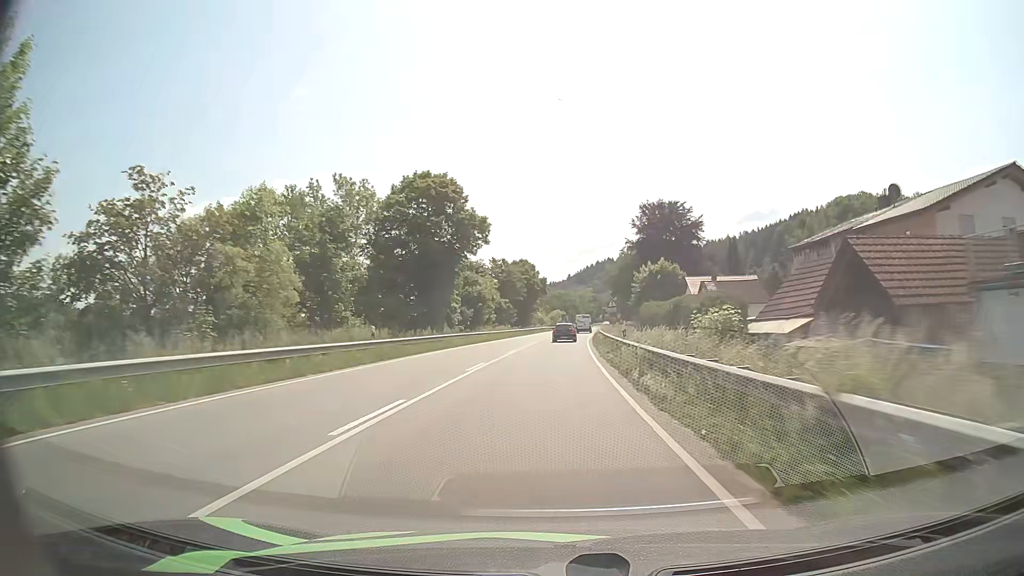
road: primary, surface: asphalt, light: Day
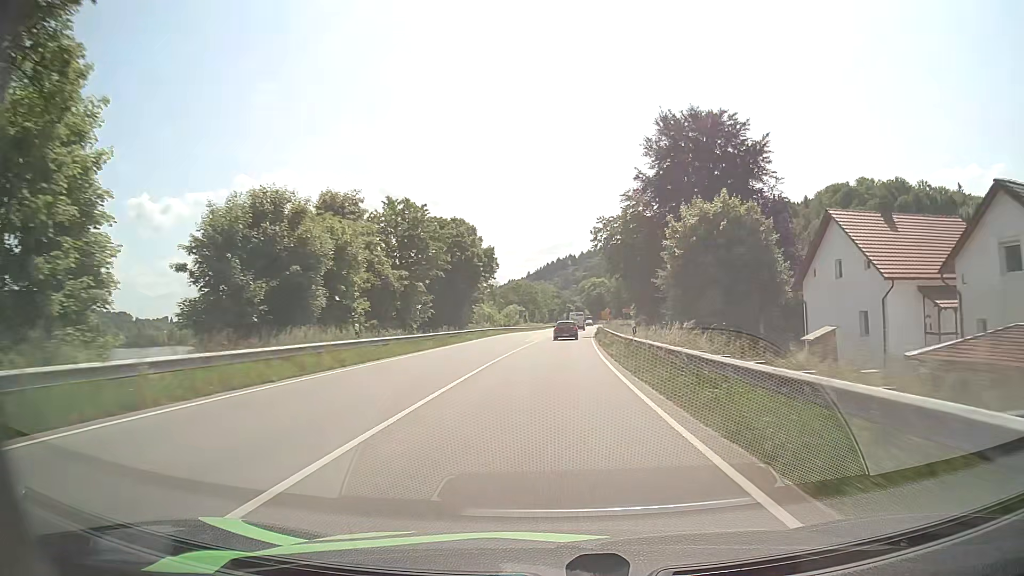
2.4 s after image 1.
(+1.0, +50.0) m; +3°
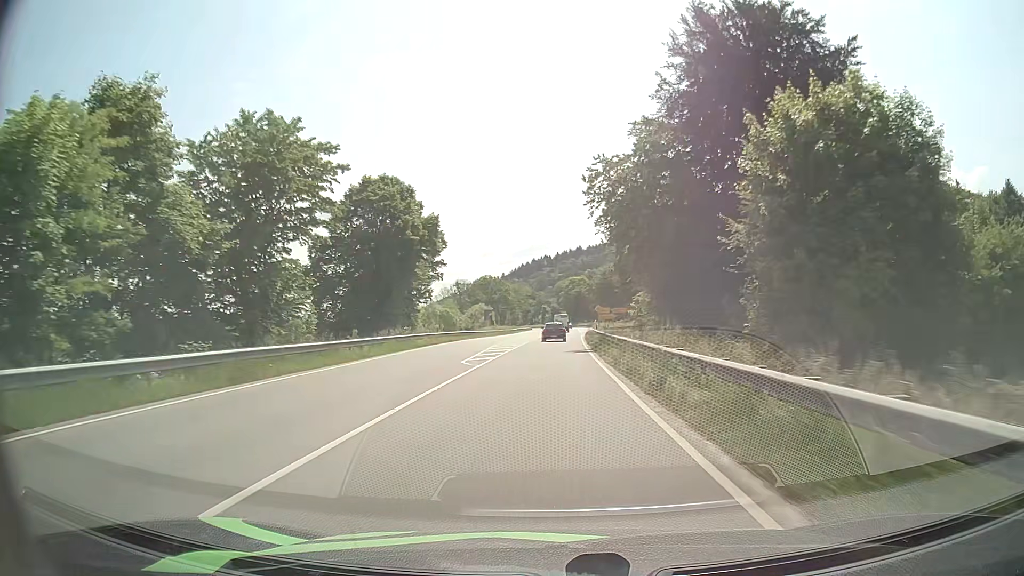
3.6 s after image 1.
(+0.6, +24.6) m; +2°
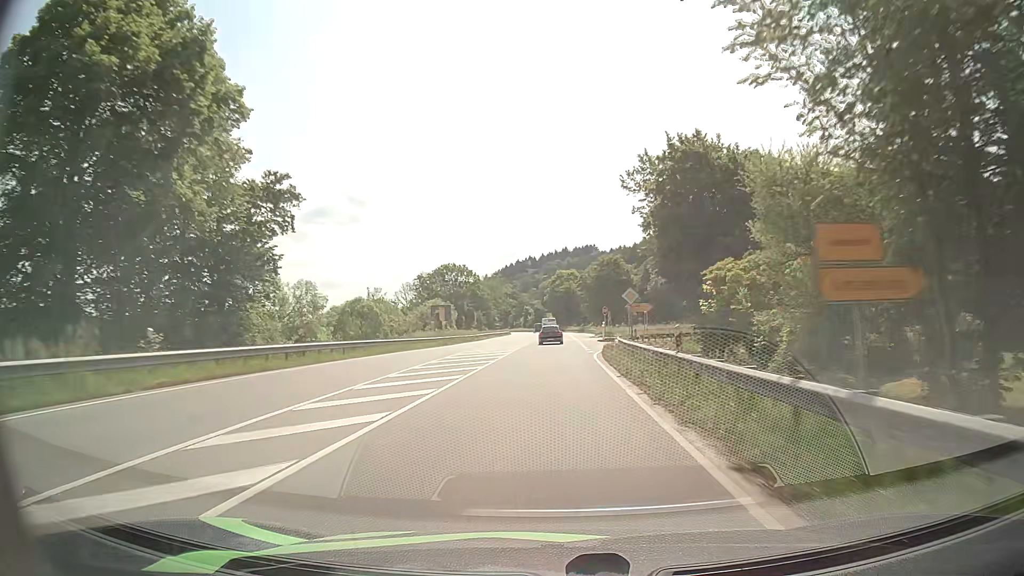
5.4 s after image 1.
(+0.4, +37.6) m; +1°
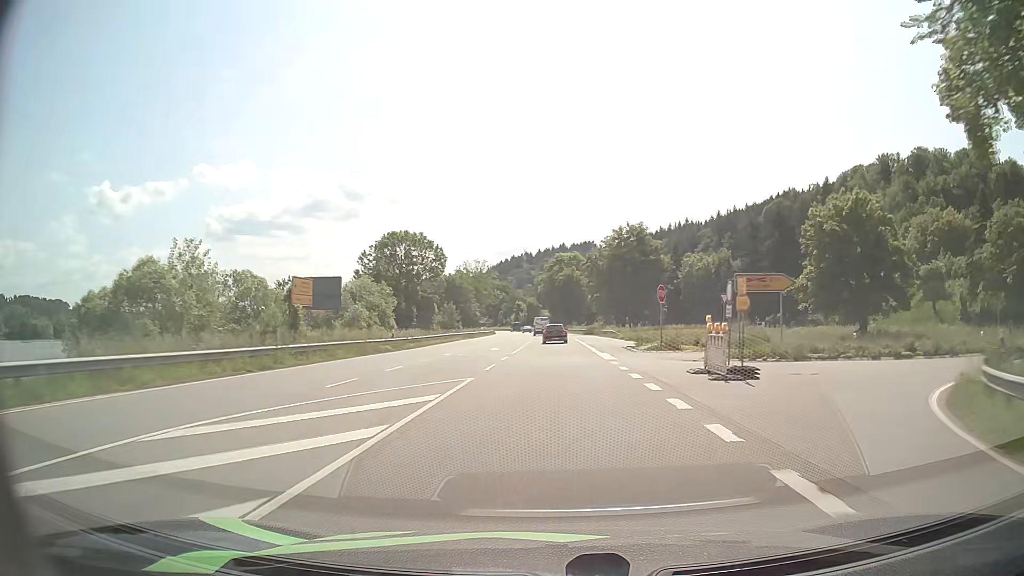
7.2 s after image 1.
(+0.2, +38.8) m; 0°
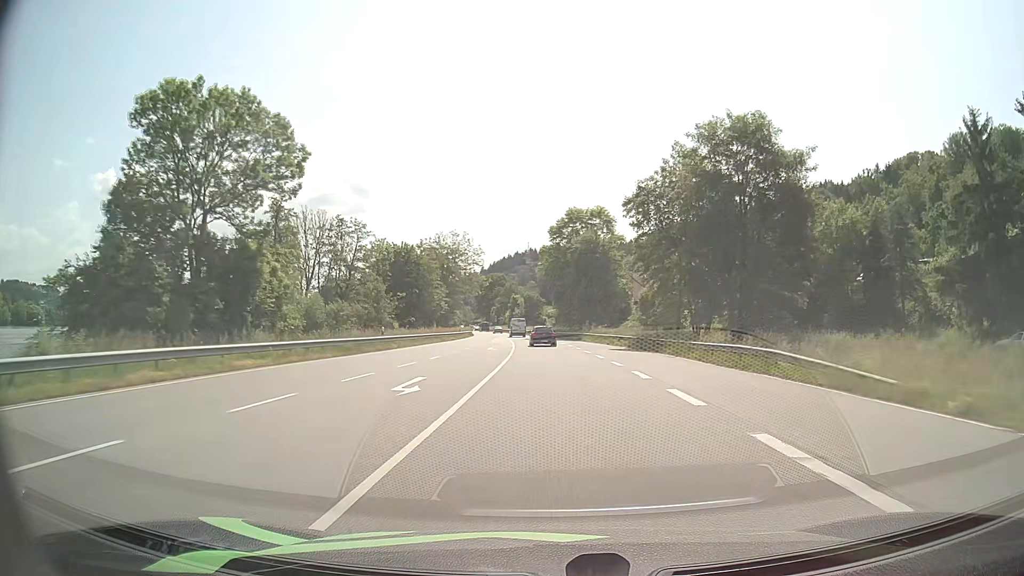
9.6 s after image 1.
(+0.1, +52.6) m; 0°
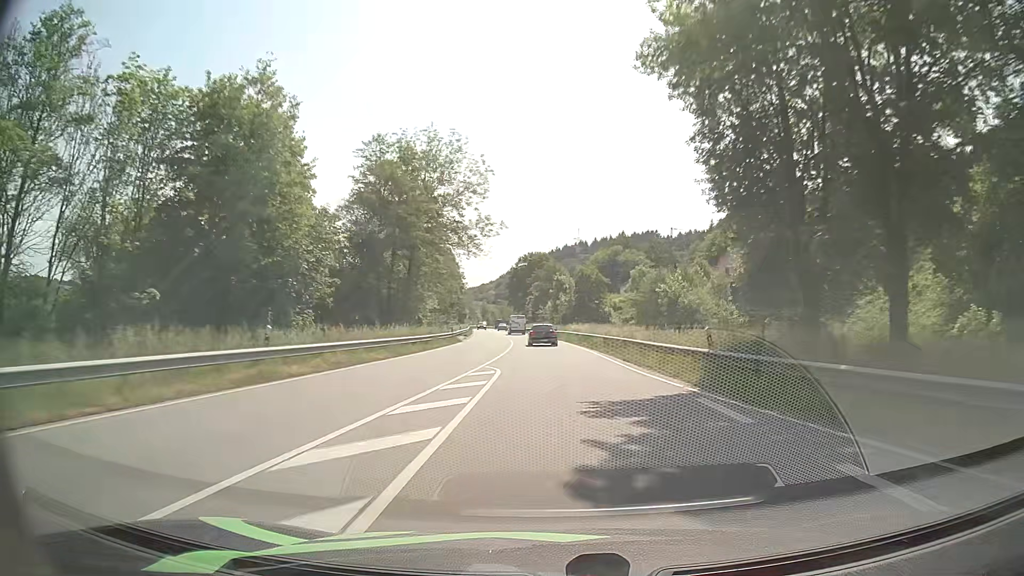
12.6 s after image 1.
(-2.4, +67.8) m; -4°
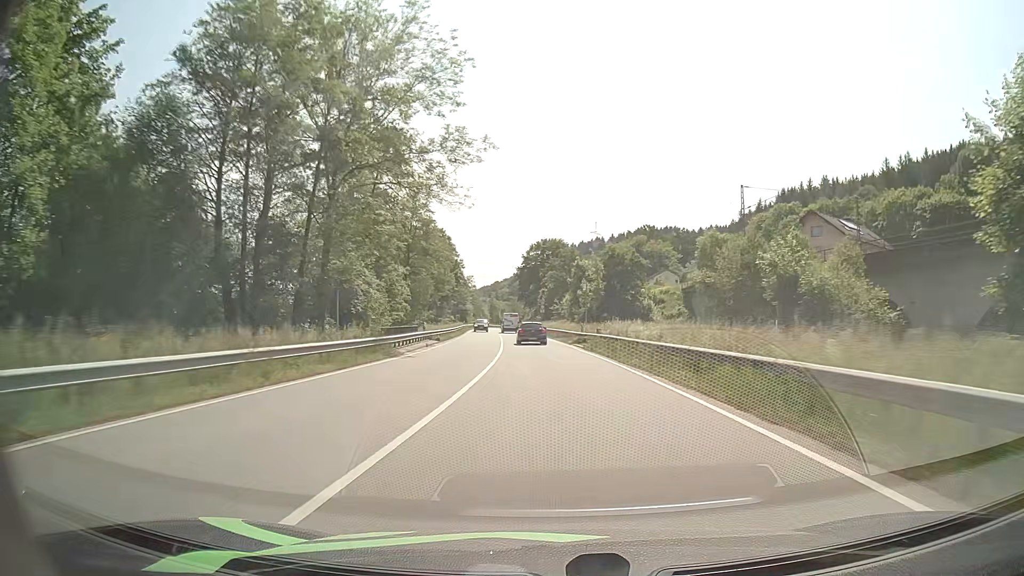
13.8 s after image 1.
(-0.3, +27.1) m; -1°
(0, +10) (0, +20) (-1, +30) (-1, +40) (-2, +50) (-2, +60) (-3, +70) (-4, +80) (-5, +90) (-6, +100) m
